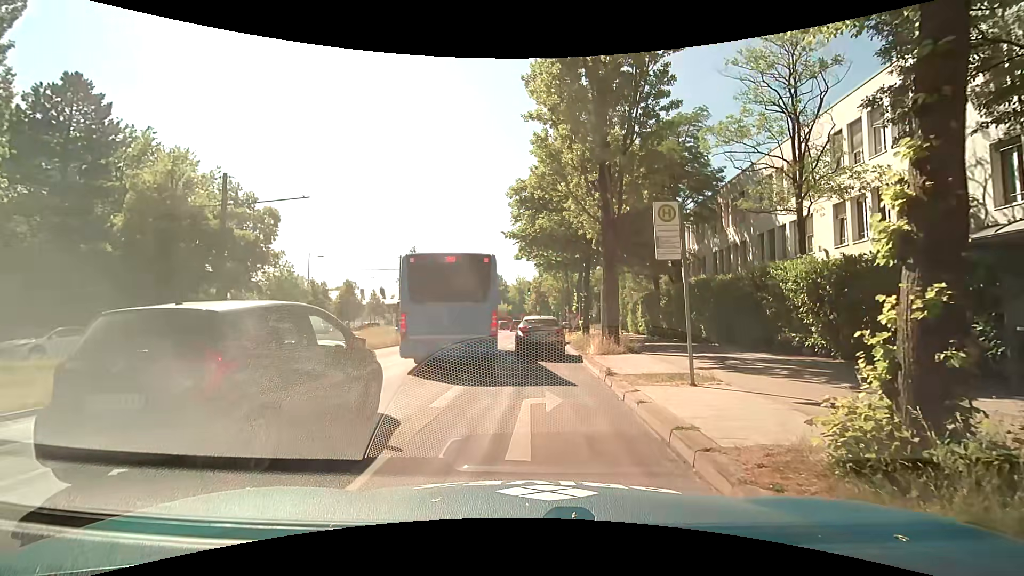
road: secondary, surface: asphalt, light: Day
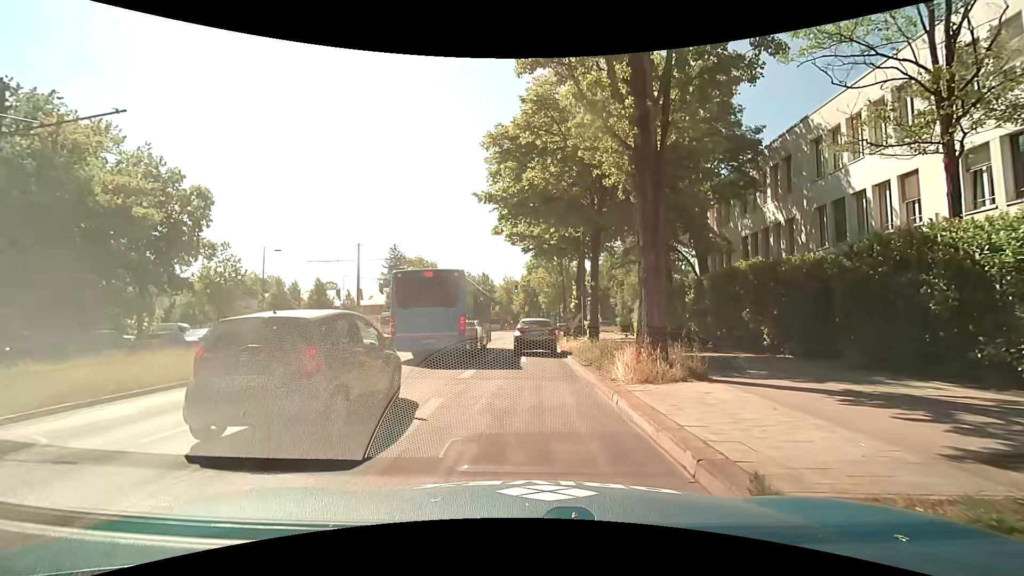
(-0.1, +8.0) m; -1°
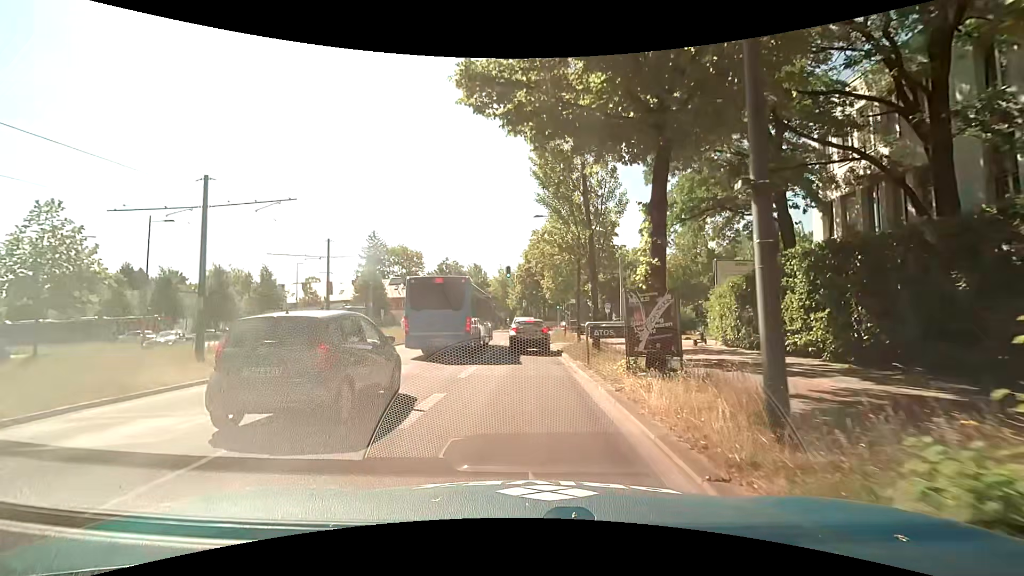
(+0.5, +17.4) m; +1°
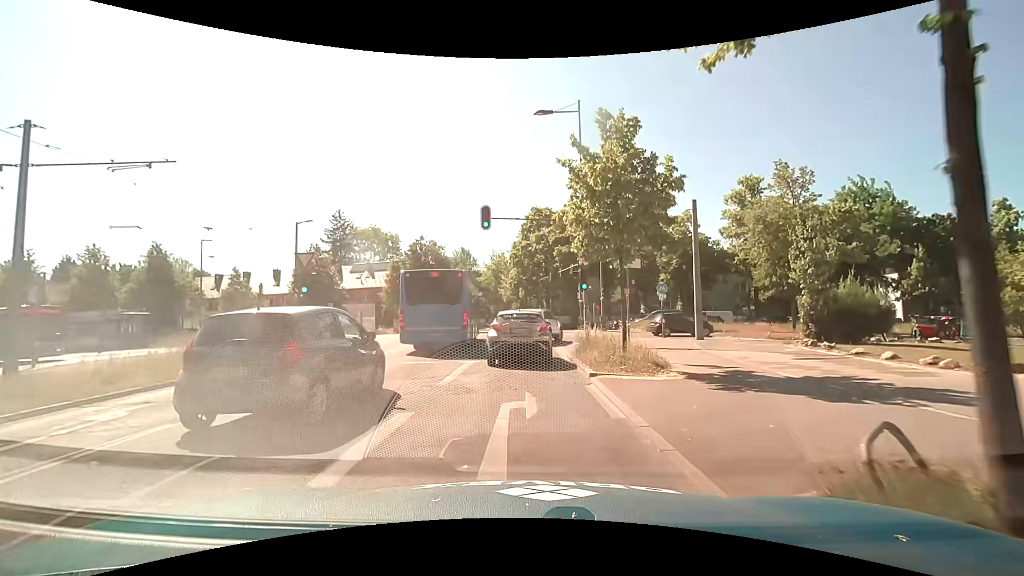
(+0.3, +20.4) m; -1°
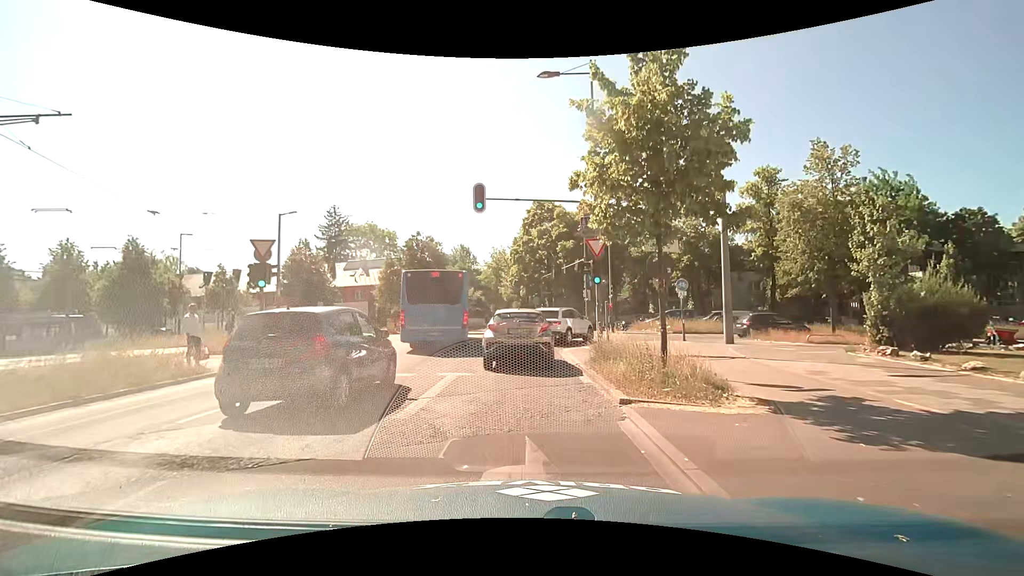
(+0.1, +3.3) m; +1°
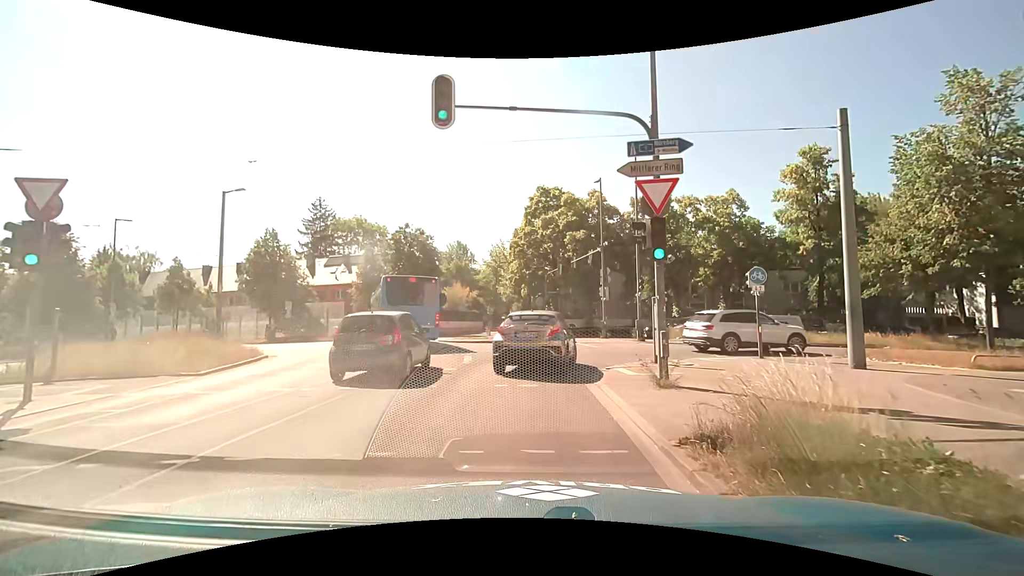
(-0.1, +7.9) m; +2°
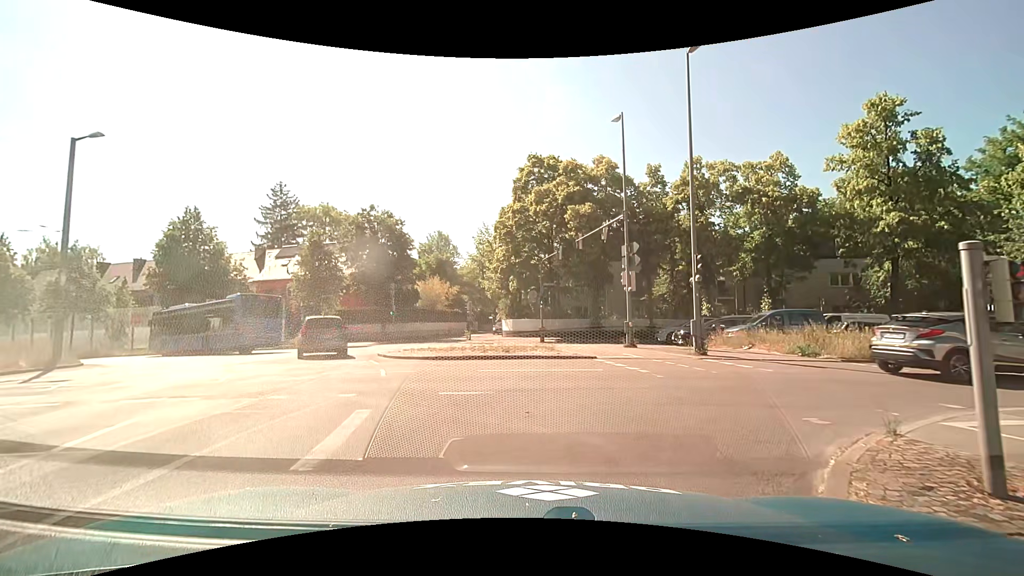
(-0.3, +10.3) m; -1°
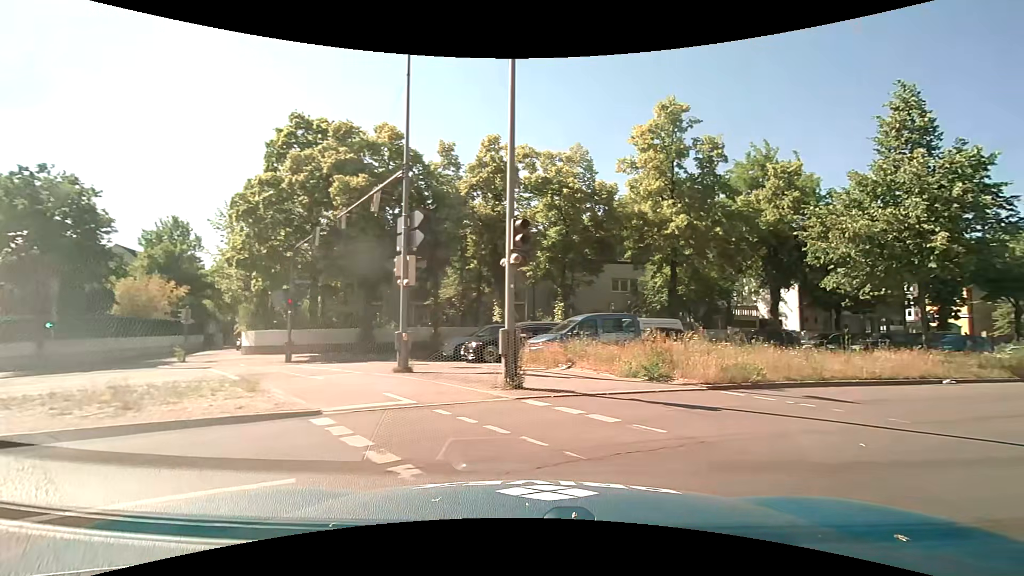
(+1.1, +7.6) m; +25°
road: secondary_link
(+5, +8) (+14, +12) (+23, +17) (+32, +21) (+41, +25) (+51, +29) (+60, +32) (+69, +35) (+79, +38) (+89, +41) m
